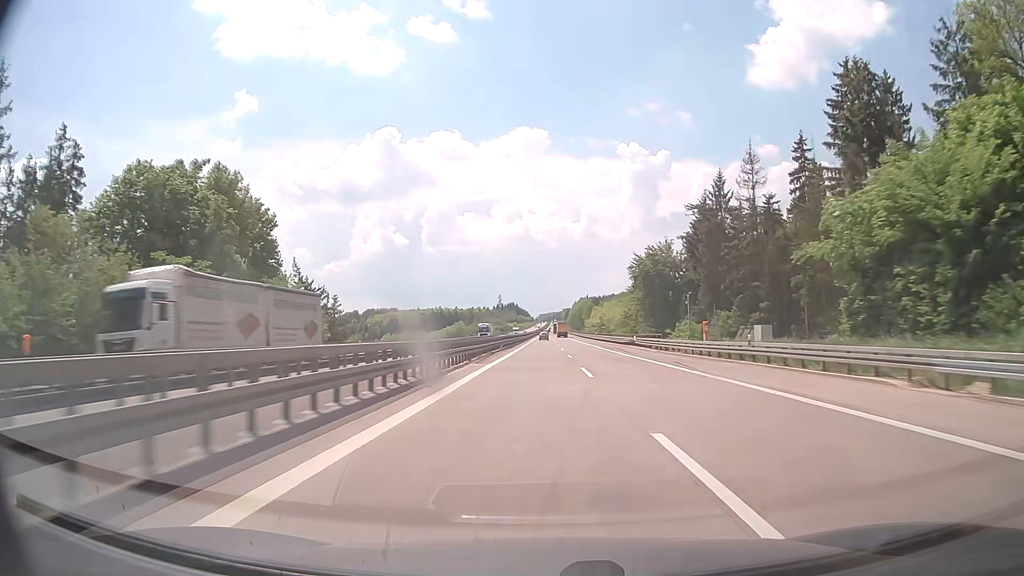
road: motorway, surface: concrete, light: Day
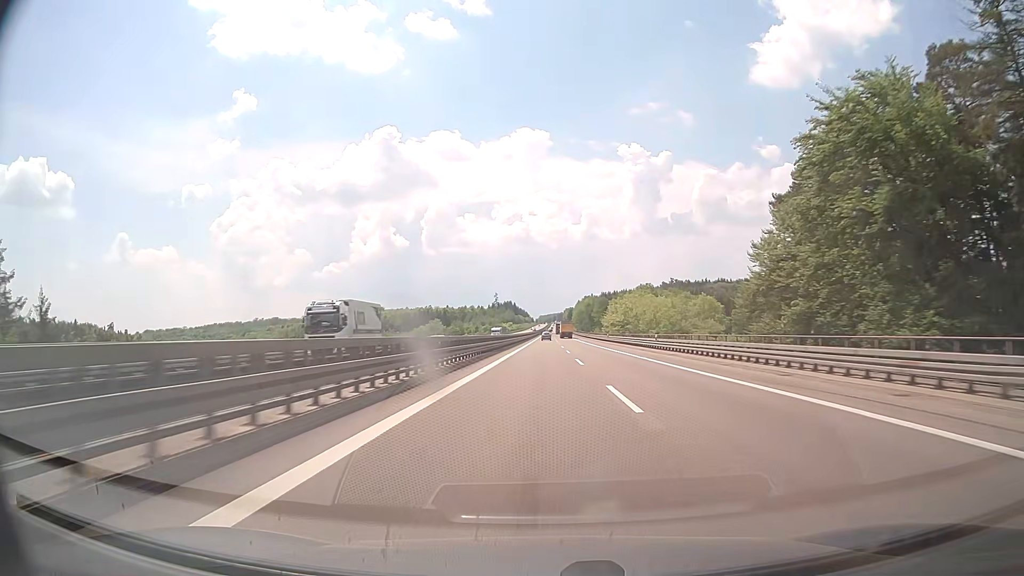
(-0.1, +63.4) m; 0°
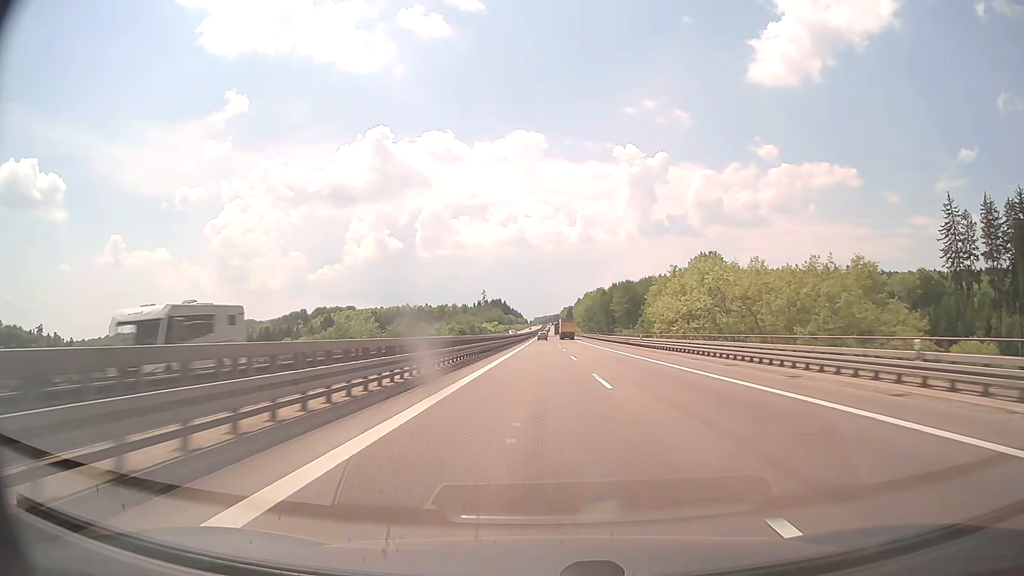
(+0.4, +84.3) m; 0°
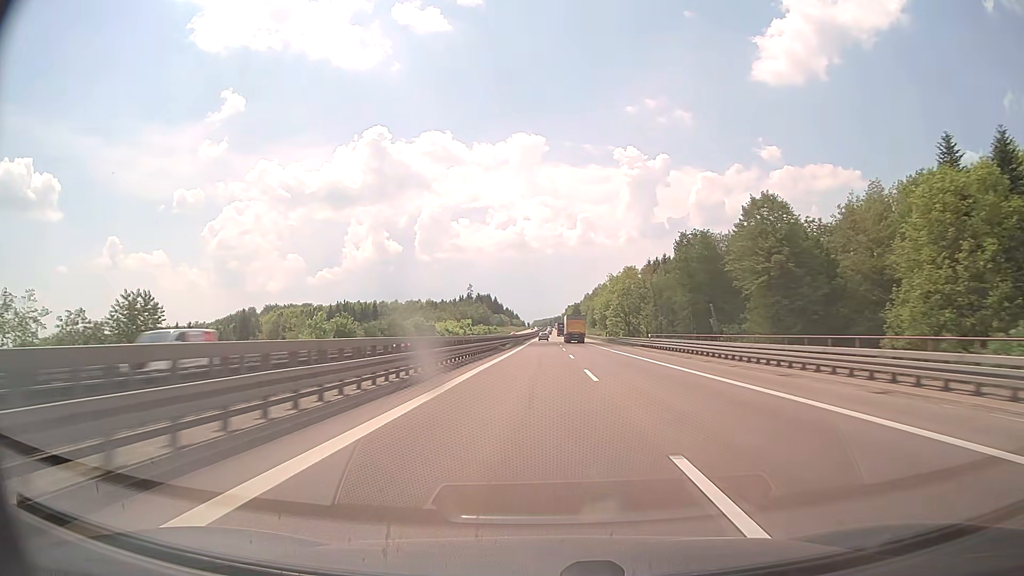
(+0.4, +105.0) m; 0°
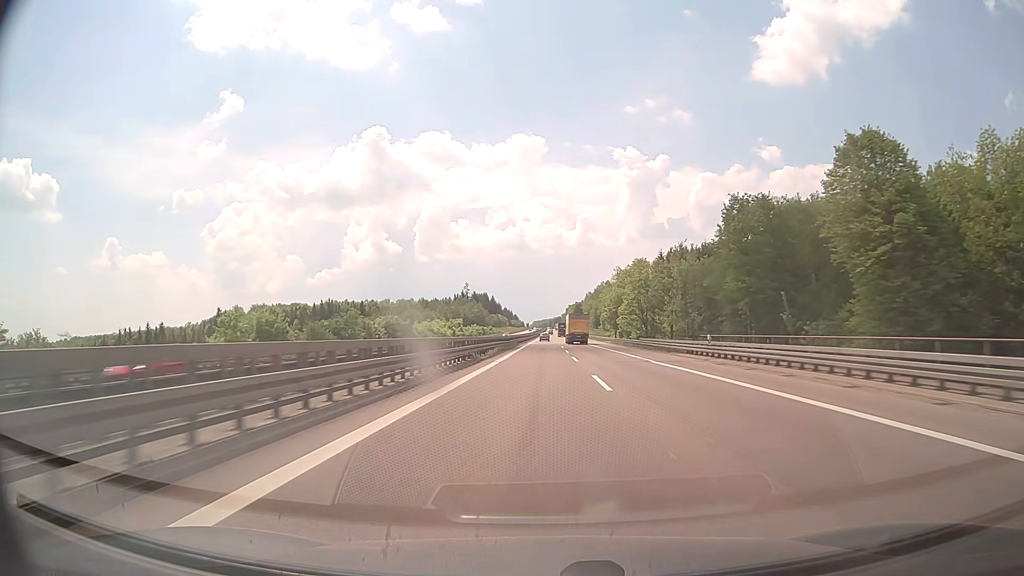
(0.0, +20.9) m; 0°
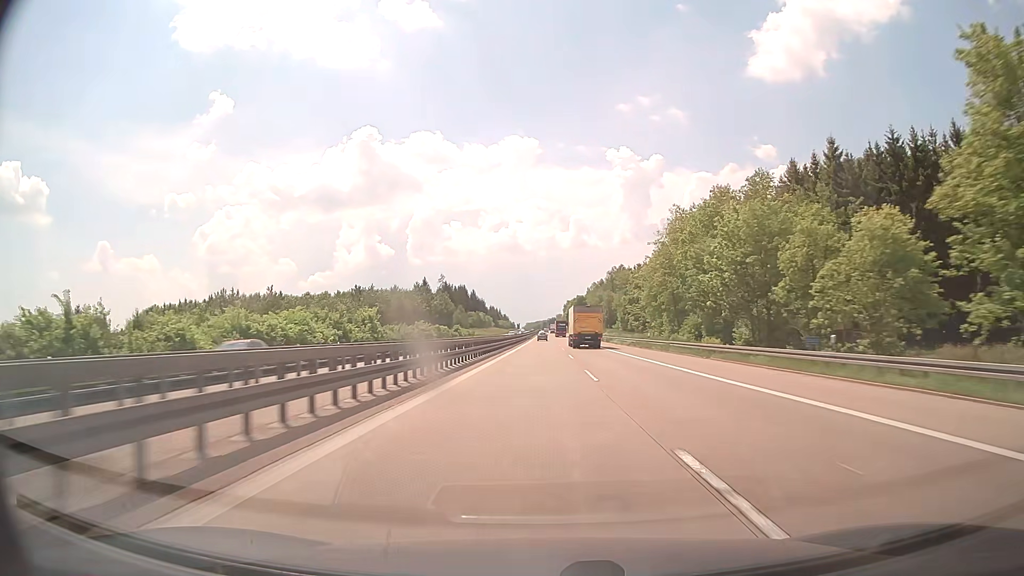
(+0.4, +83.8) m; 0°
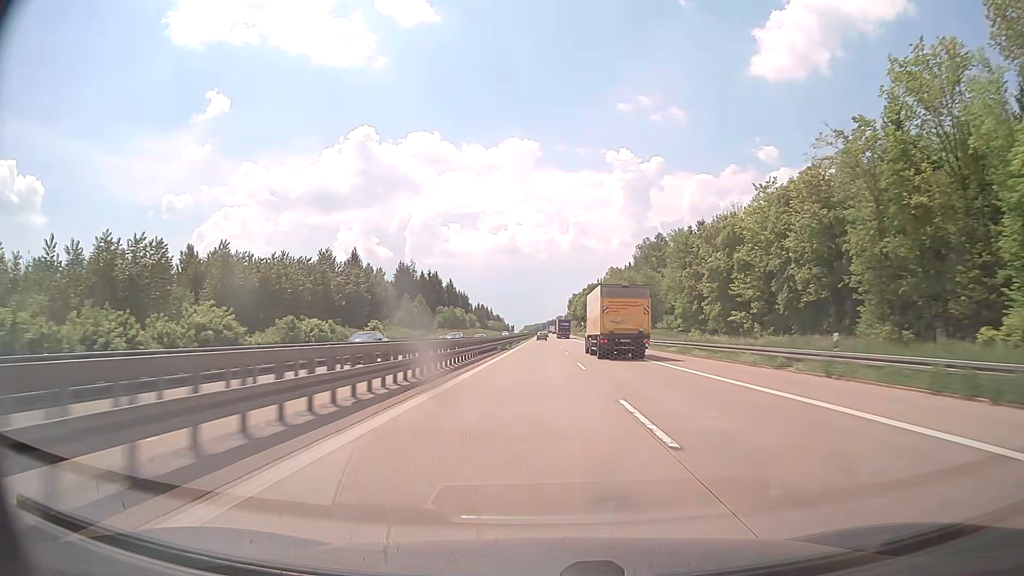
(+0.2, +83.9) m; 0°
(0, +10) (0, +20) (0, +30) (0, +40) (0, +50) (0, +60) (0, +70) (0, +80) (0, +90) (0, +100) m
